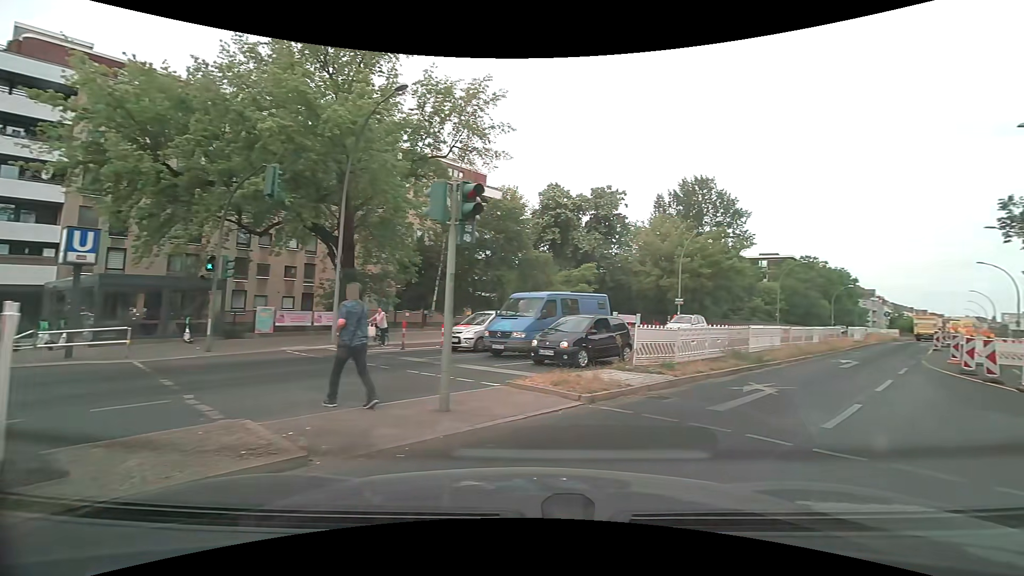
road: primary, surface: asphalt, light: Day
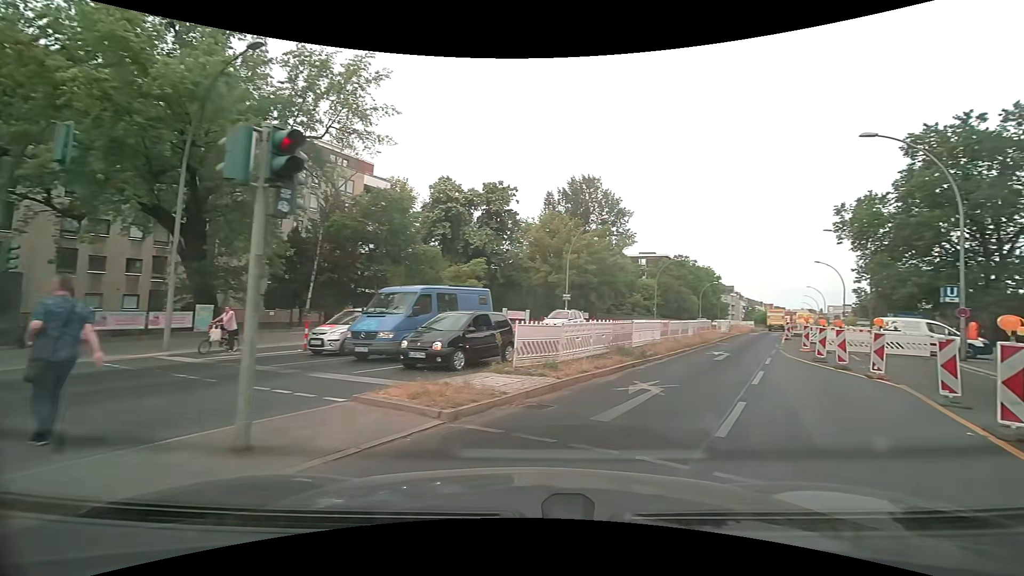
(+0.2, +1.8) m; +12°
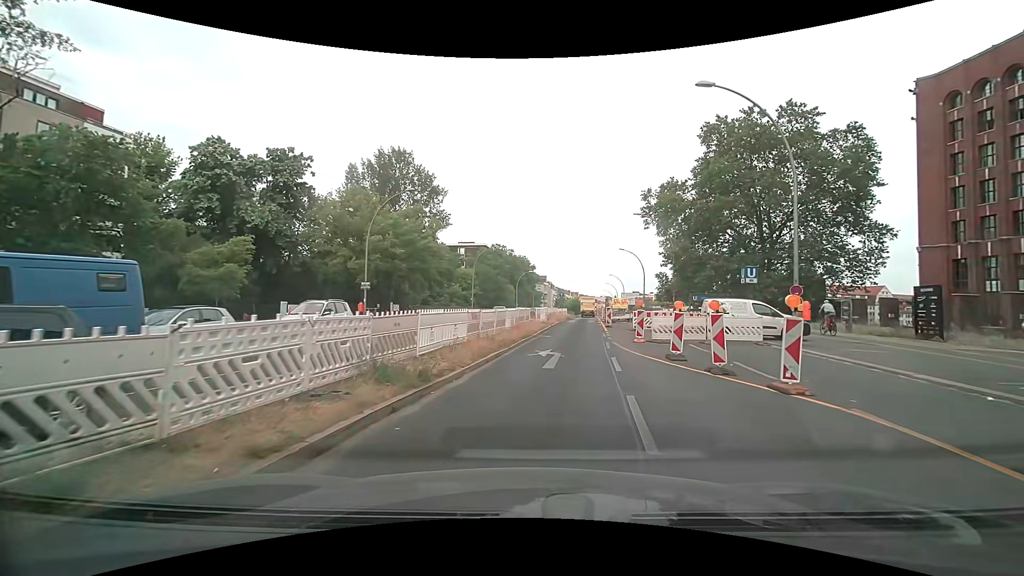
(+1.9, +7.7) m; +21°
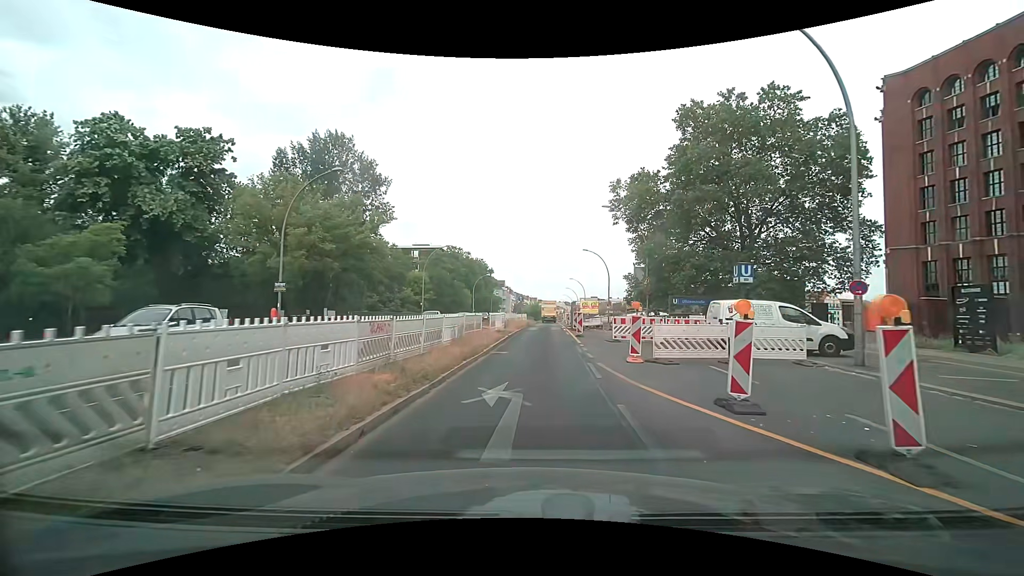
(+0.2, +6.5) m; +3°
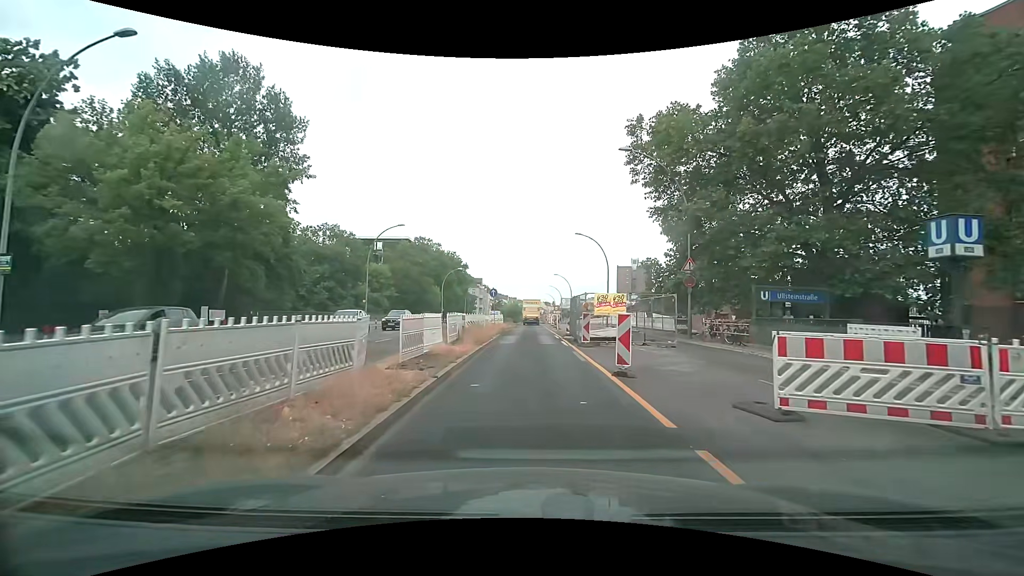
(+0.6, +15.3) m; +3°
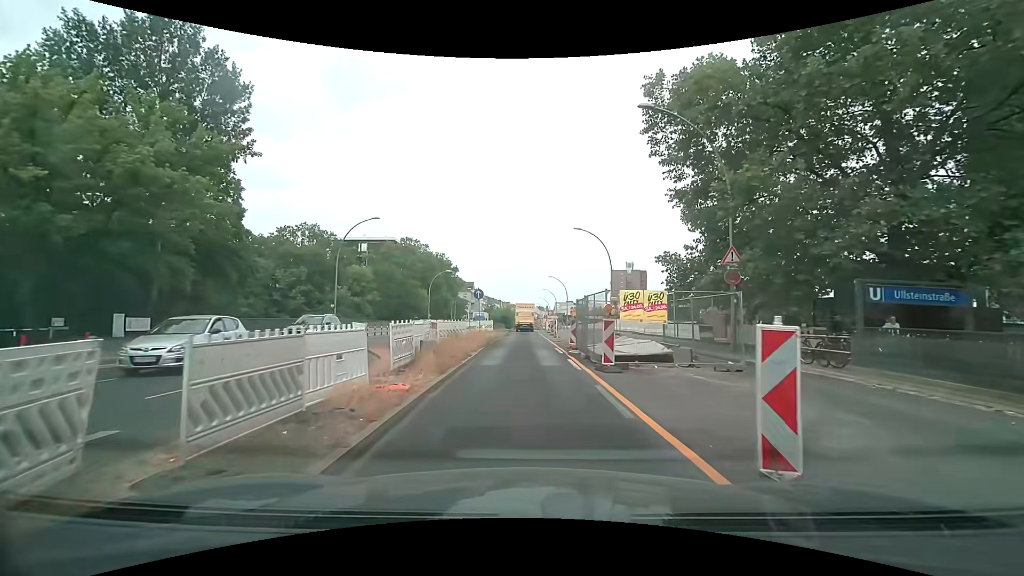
(+0.1, +6.5) m; +1°
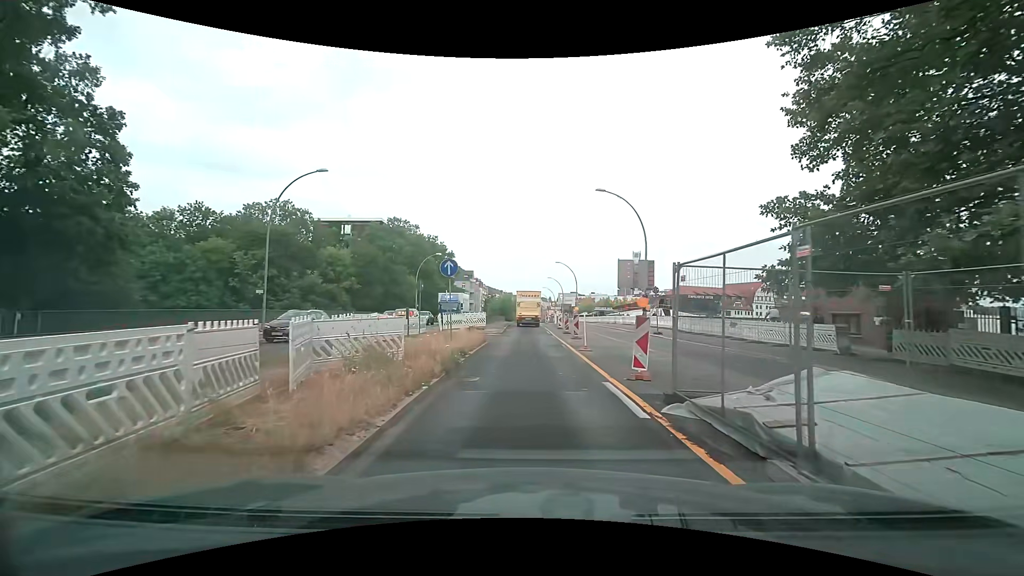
(0.0, +12.3) m; 0°
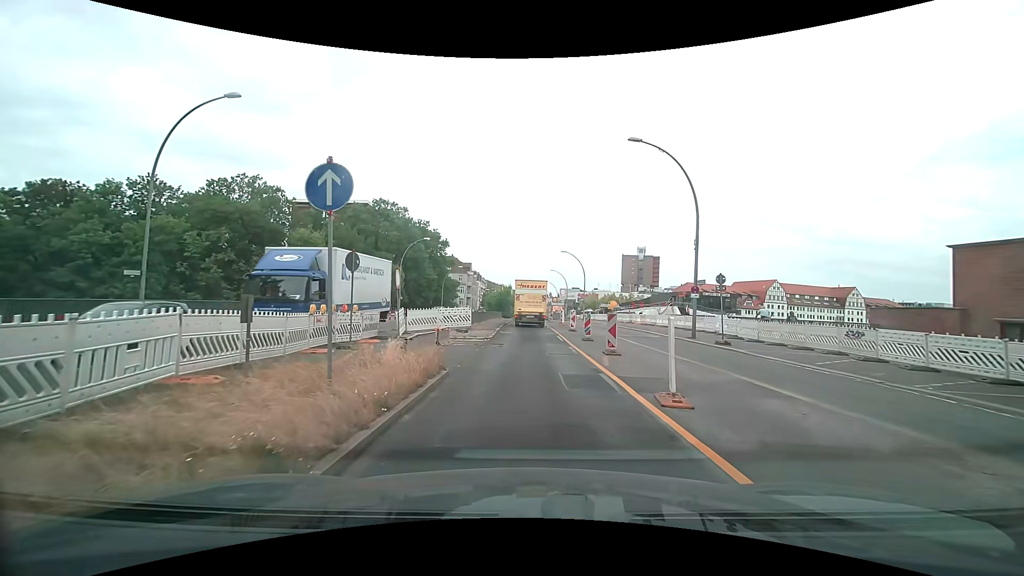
(-0.1, +10.2) m; 0°
